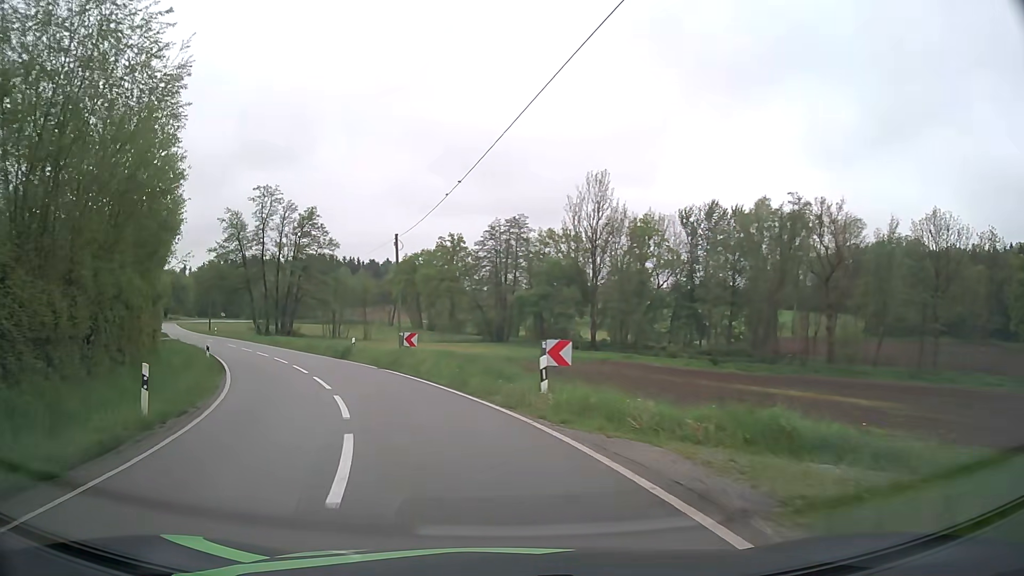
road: tertiary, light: Day
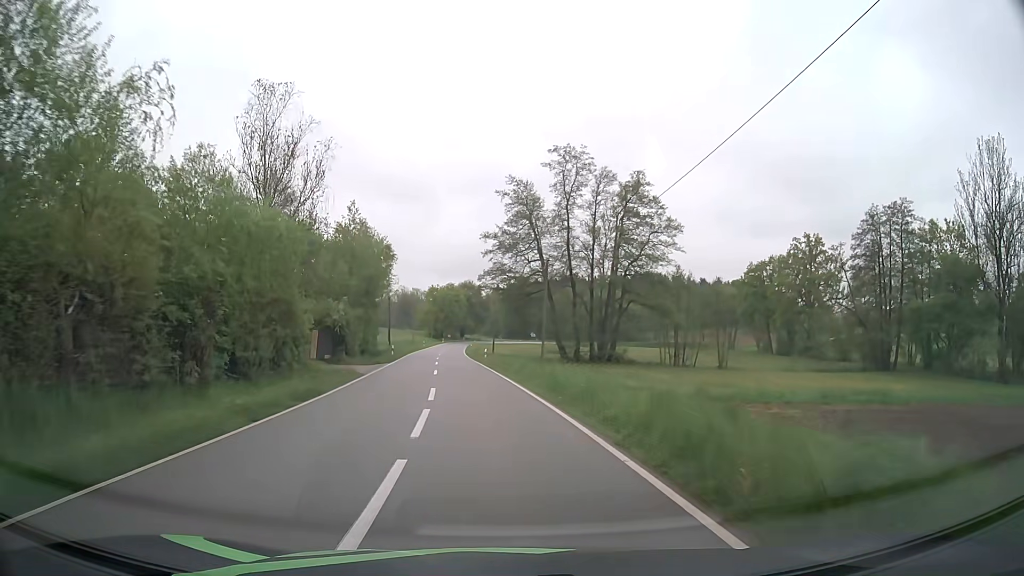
(-8.9, +30.7) m; -27°
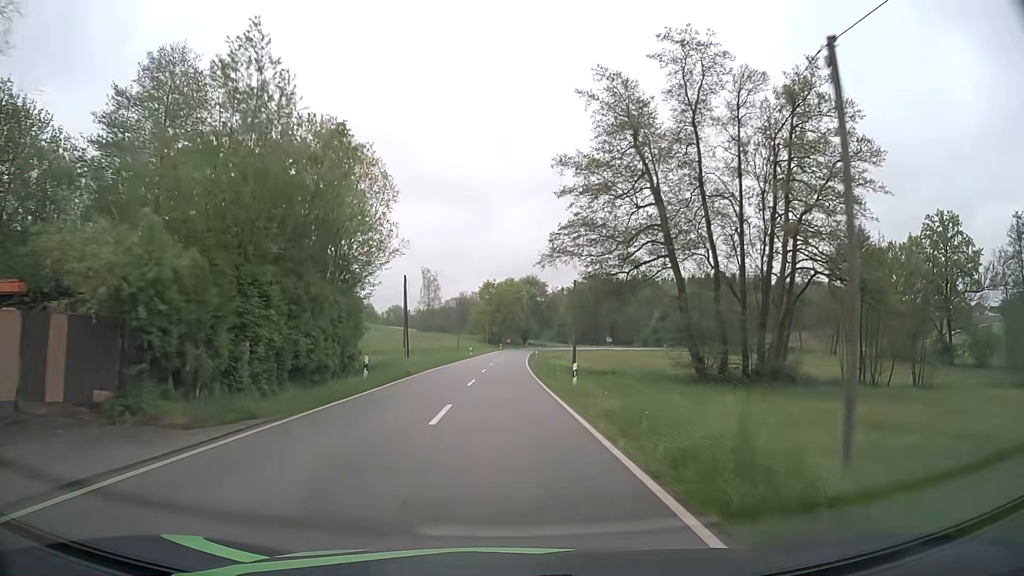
(-1.7, +28.5) m; -5°
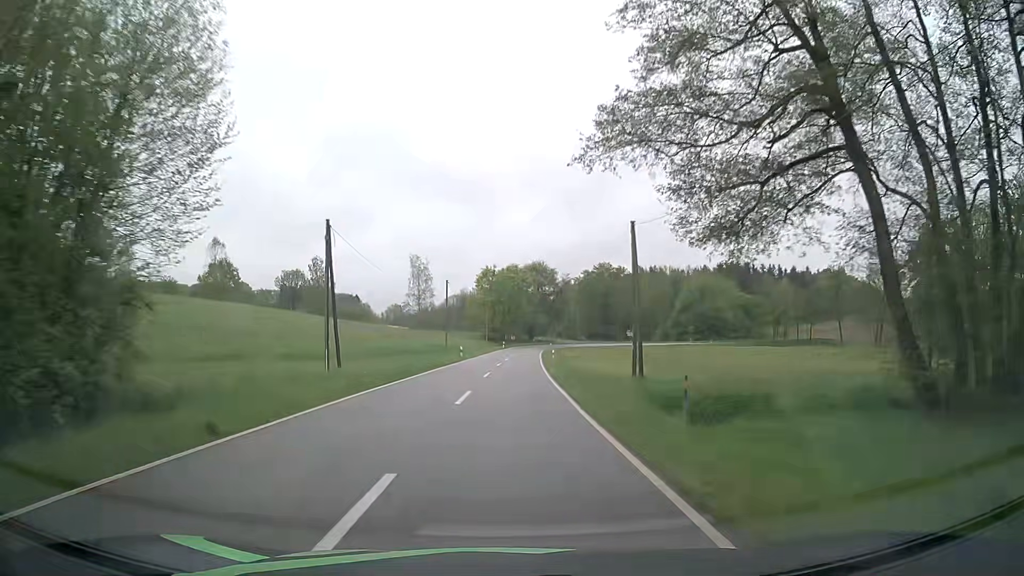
(0.0, +21.1) m; 0°
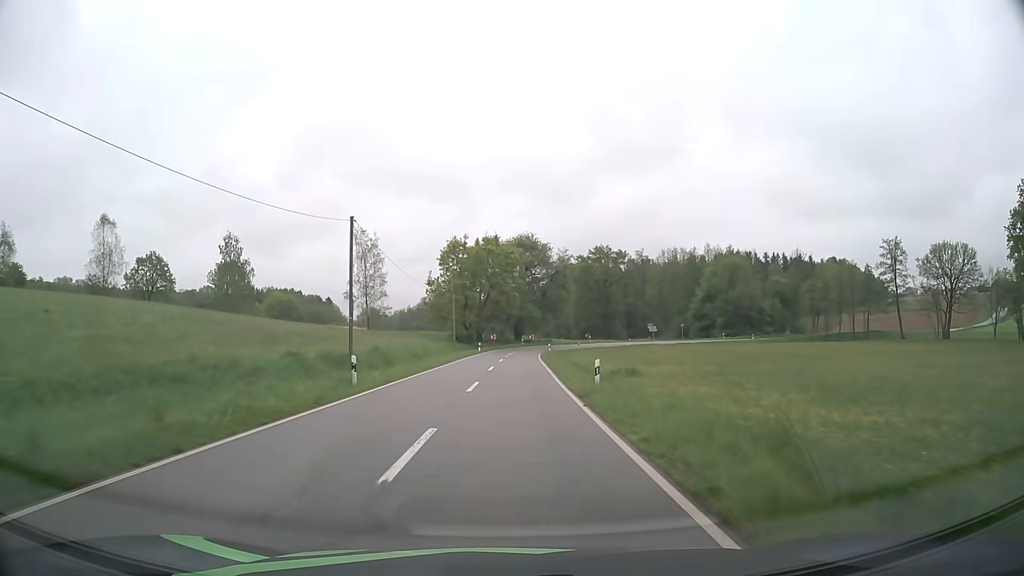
(+0.4, +32.9) m; +1°
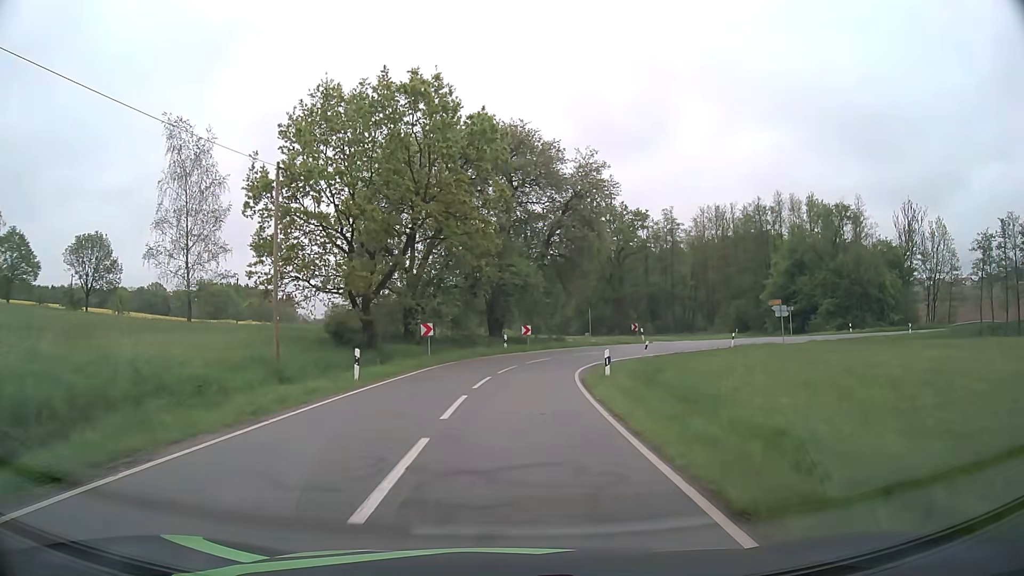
(+0.8, +49.0) m; +2°
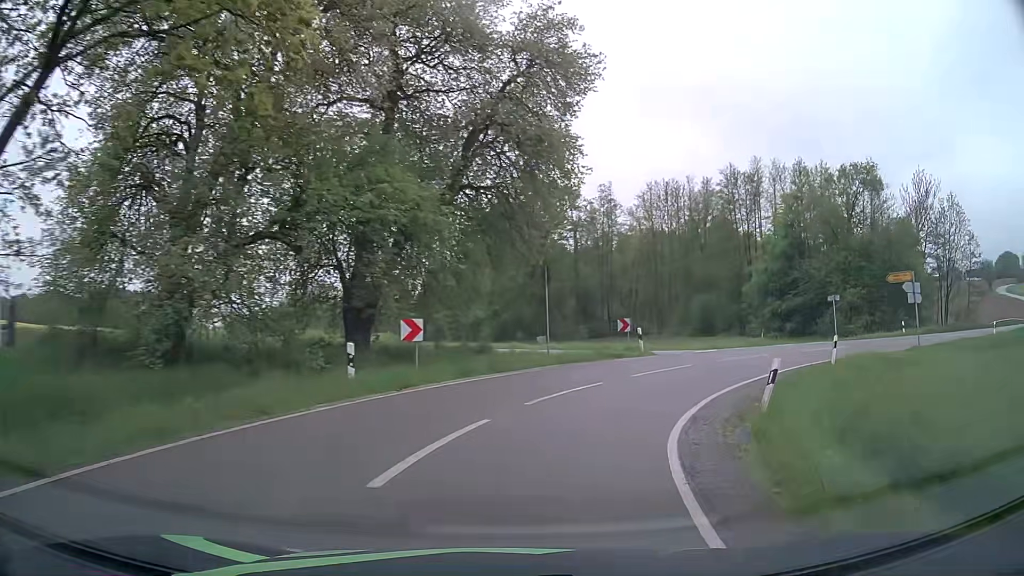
(+0.8, +22.4) m; +8°
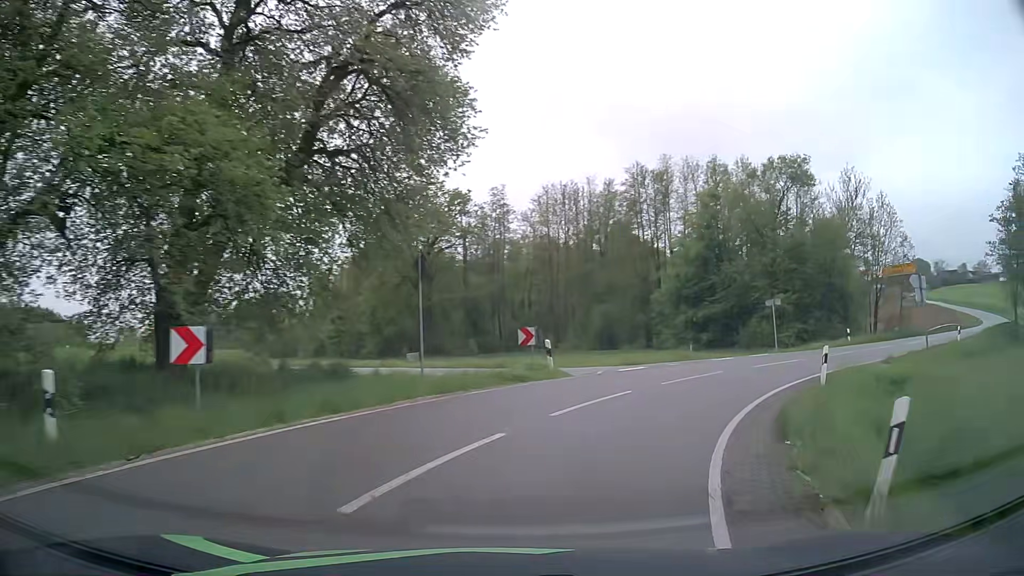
(+0.5, +6.4) m; +9°
(+2, +10) (+6, +18) (+13, +26) (+21, +32) (+29, +38) (+37, +44) (+44, +51) (+52, +57) (+59, +64) (+67, +71) m
